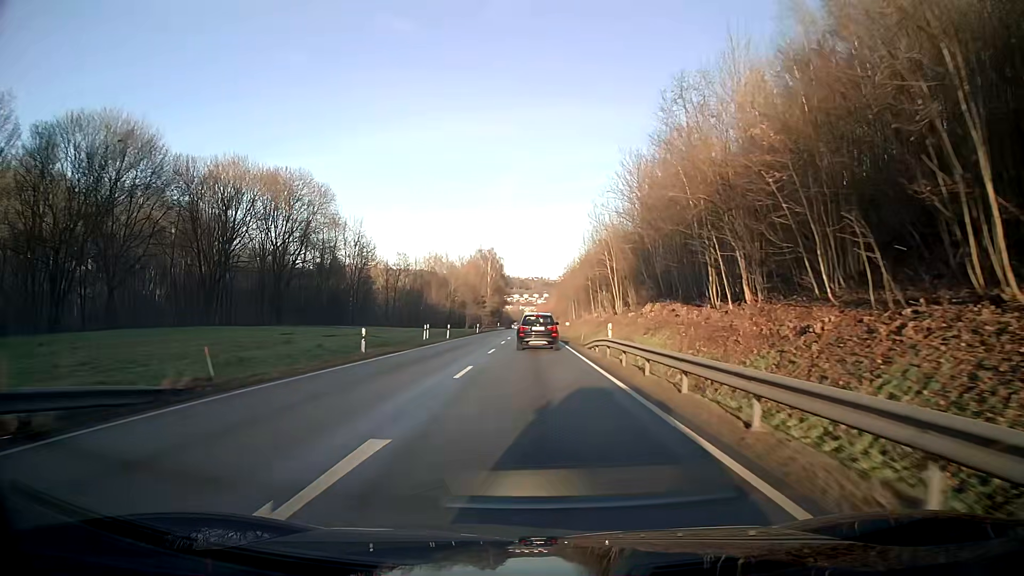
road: primary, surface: asphalt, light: Day
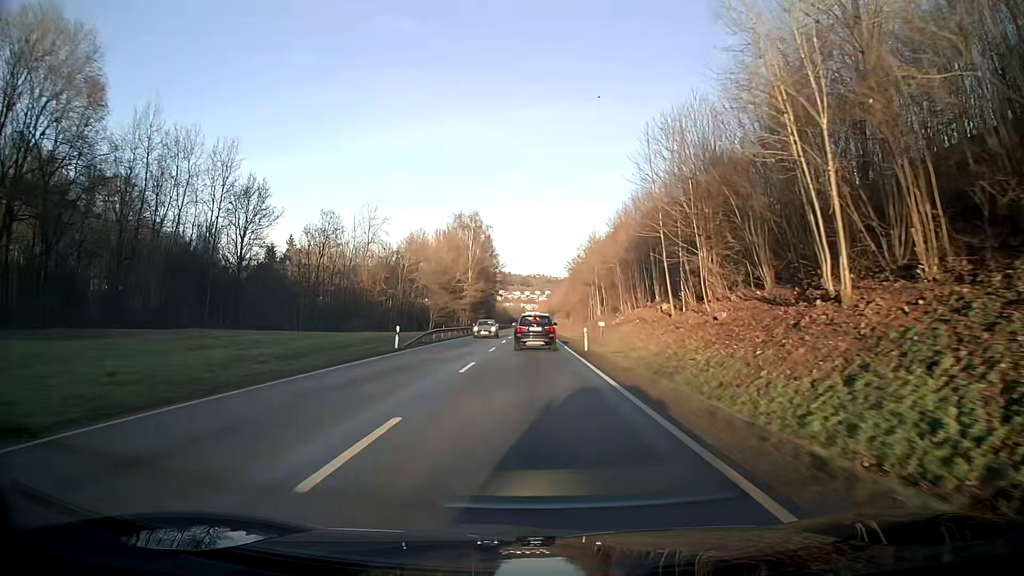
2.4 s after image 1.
(0.0, +46.8) m; 0°
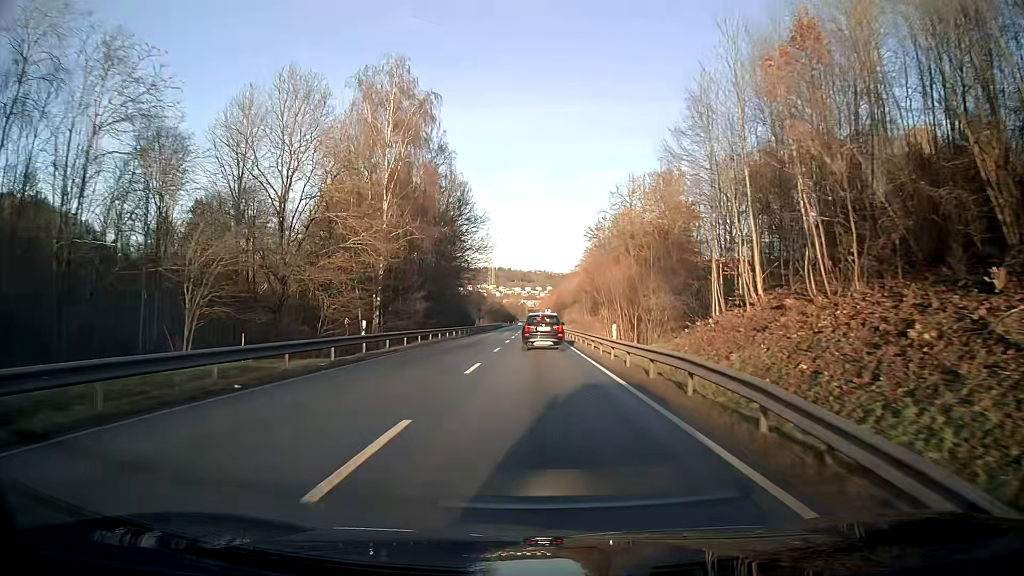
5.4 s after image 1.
(-0.1, +59.4) m; 0°
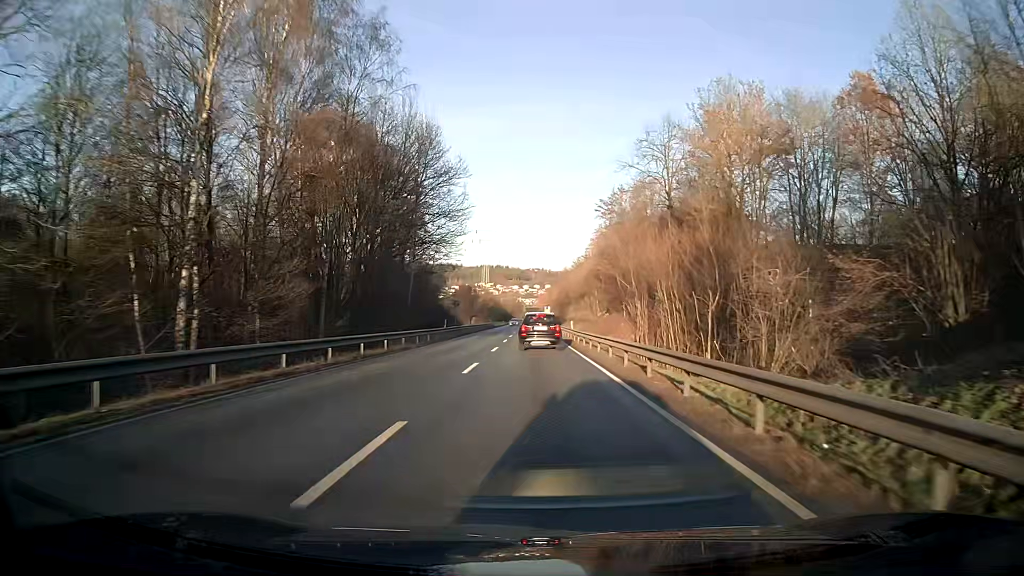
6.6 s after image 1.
(0.0, +24.1) m; 0°
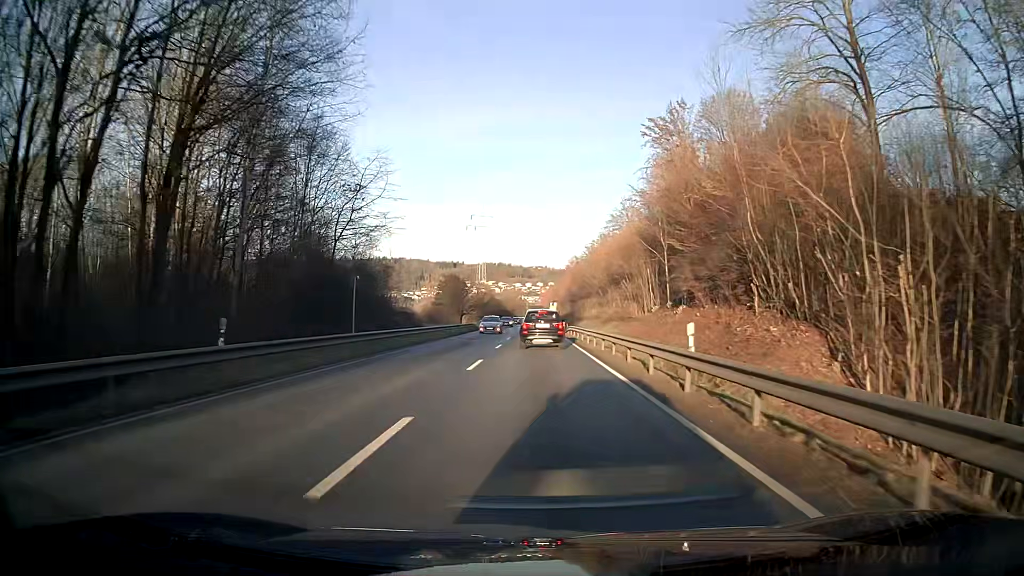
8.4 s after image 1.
(0.0, +35.9) m; 0°
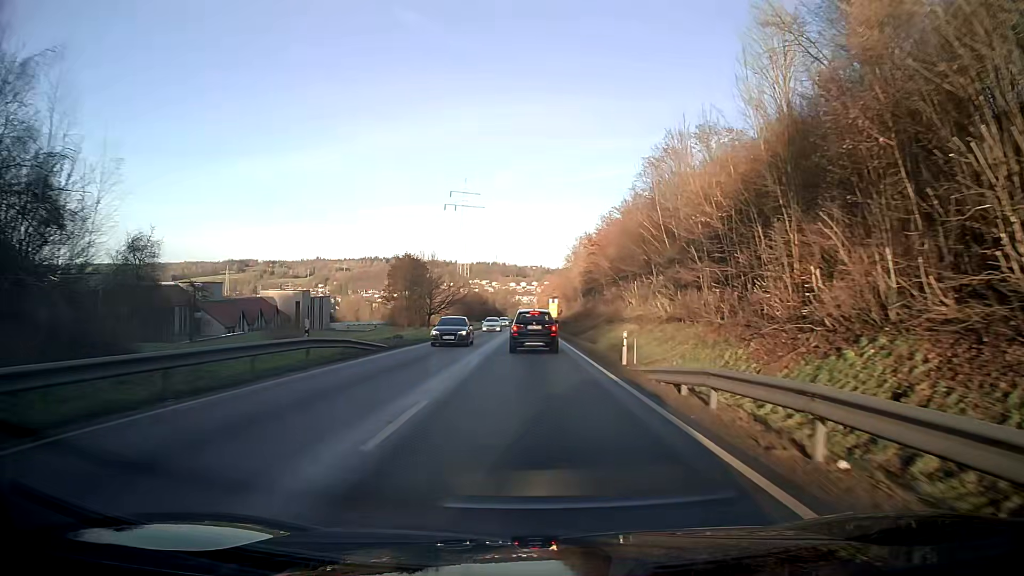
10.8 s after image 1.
(+0.4, +46.3) m; +1°
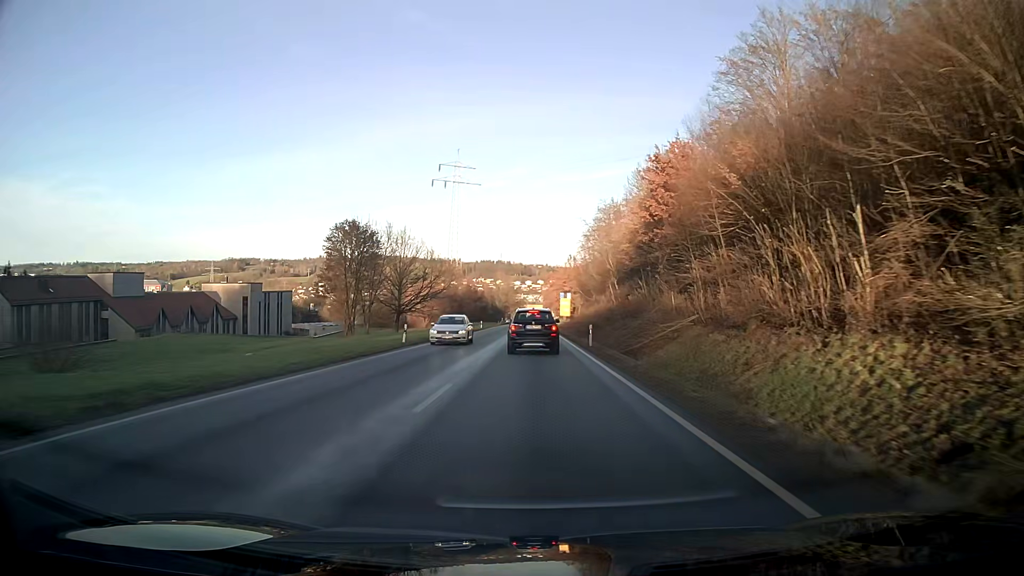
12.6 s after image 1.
(-0.3, +33.5) m; -1°
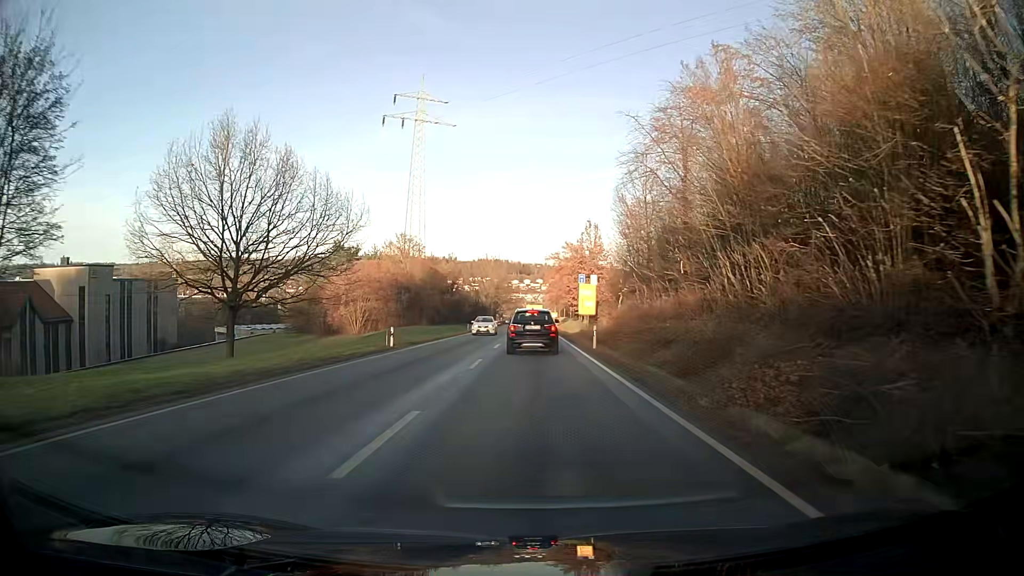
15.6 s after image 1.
(0.0, +51.8) m; 0°
(0, +10) (0, +20) (0, +30) (0, +40) (0, +50) (0, +60) (0, +70) (0, +80) (0, +90) (0, +100) m
